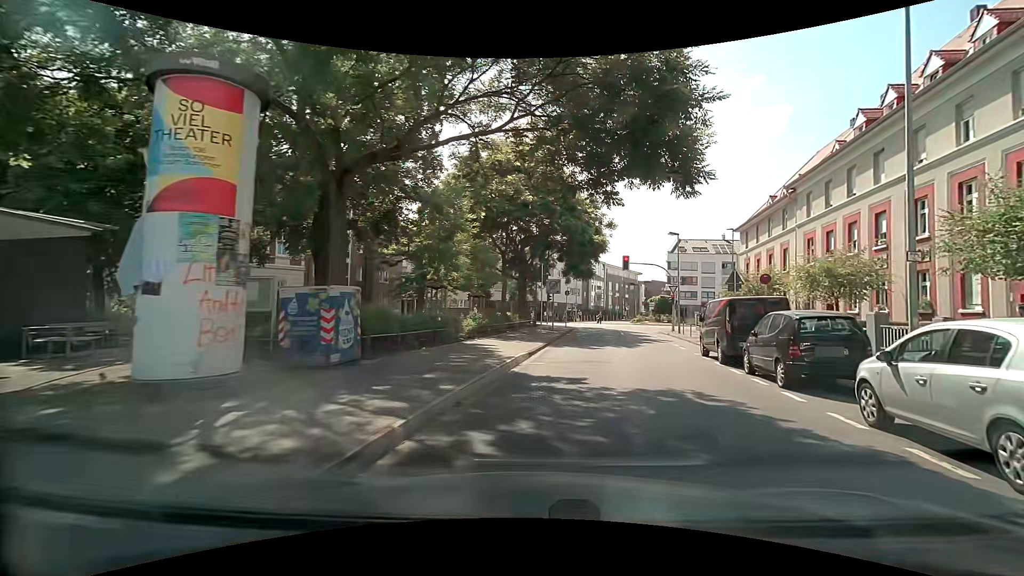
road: residential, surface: asphalt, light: Day
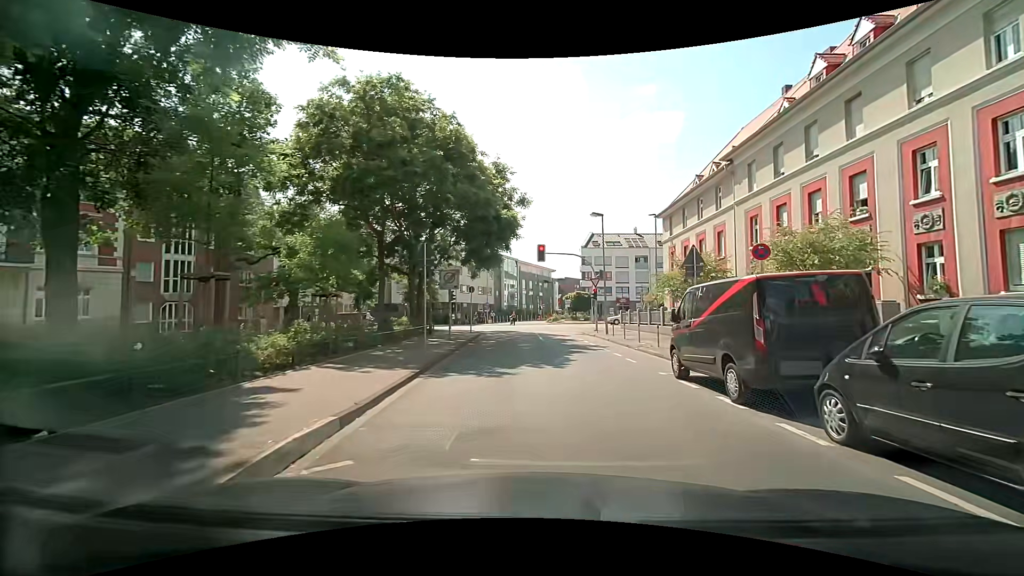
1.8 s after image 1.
(+0.8, +7.9) m; +10°
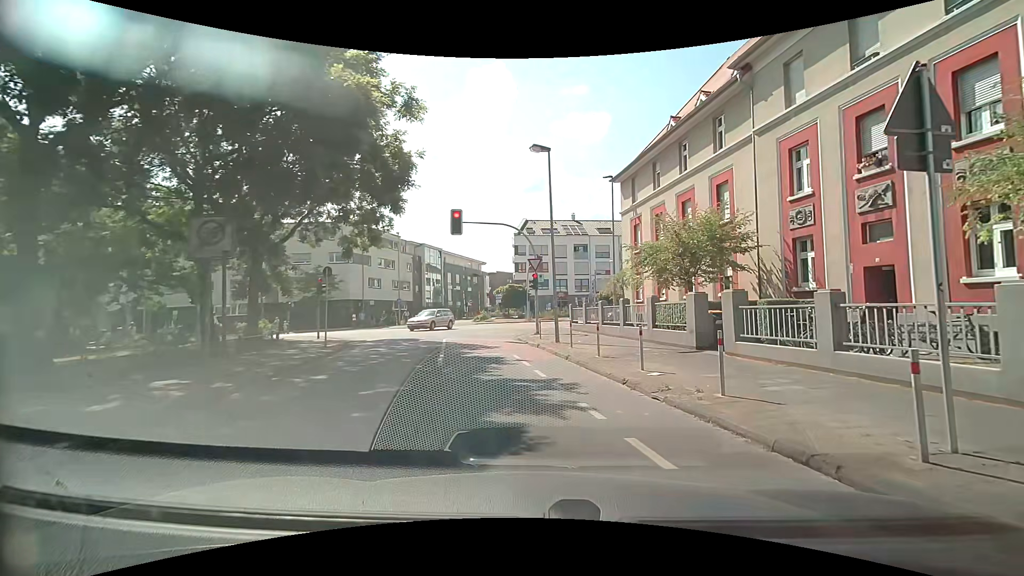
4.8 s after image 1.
(+0.7, +12.5) m; +9°
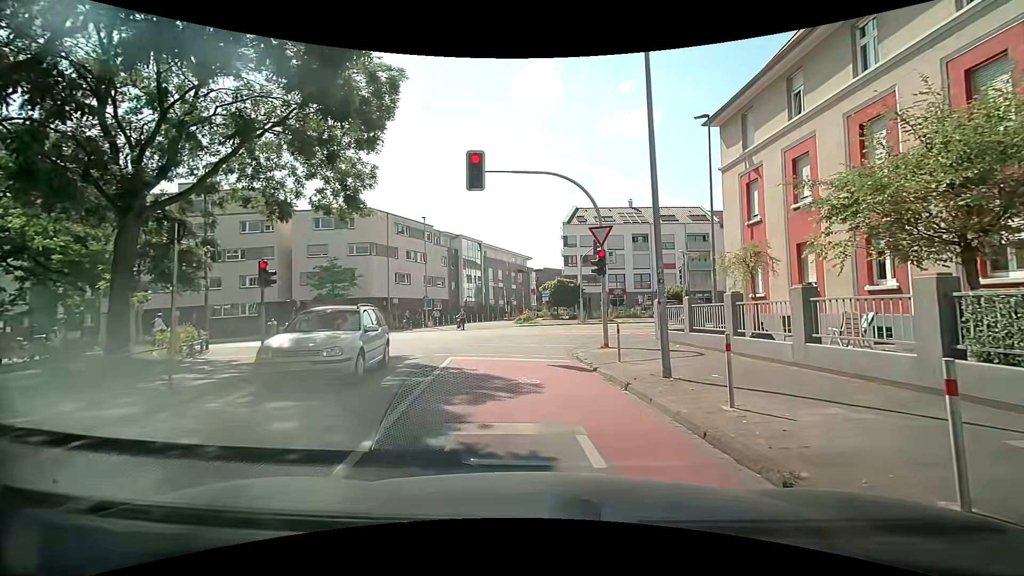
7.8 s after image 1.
(-0.8, +9.7) m; -5°
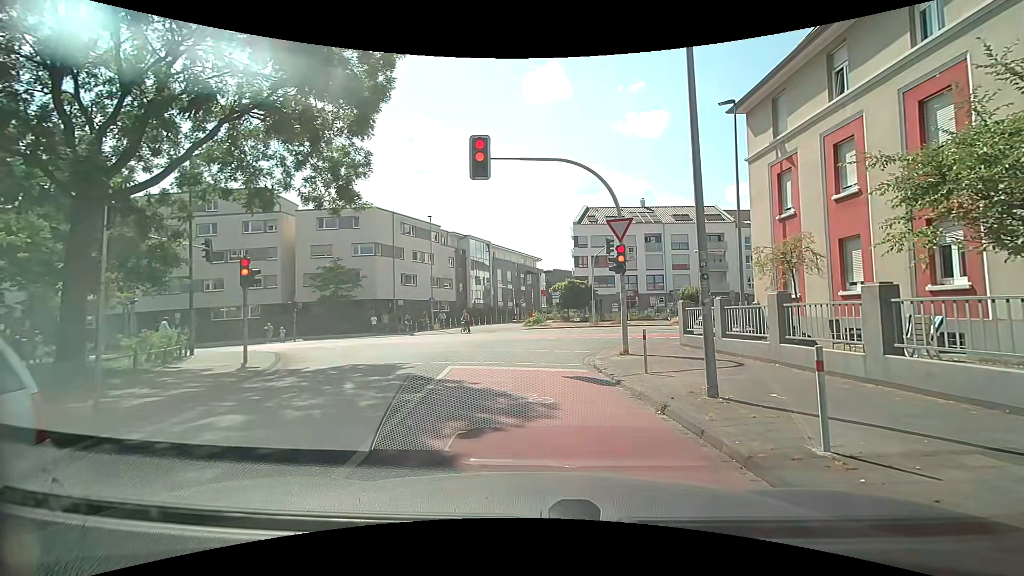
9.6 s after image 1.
(-0.1, +1.6) m; -2°
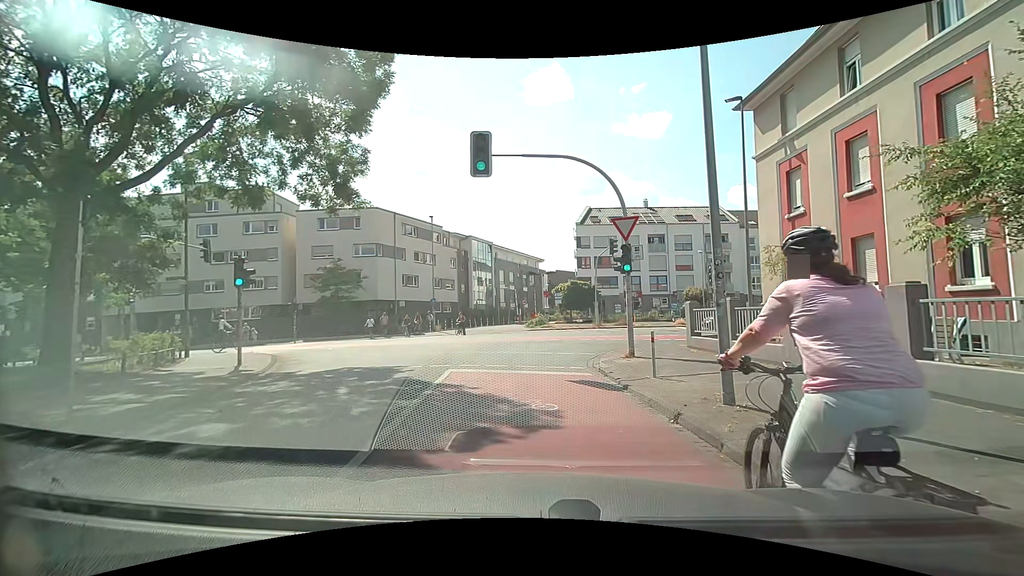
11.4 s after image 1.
(0.0, +0.5) m; 0°
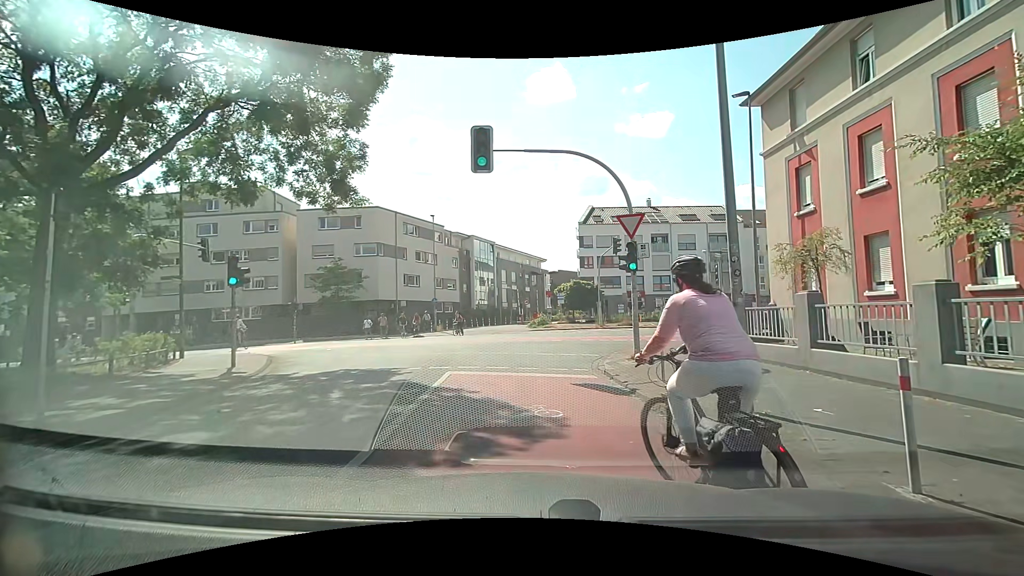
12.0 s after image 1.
(0.0, +0.5) m; 0°
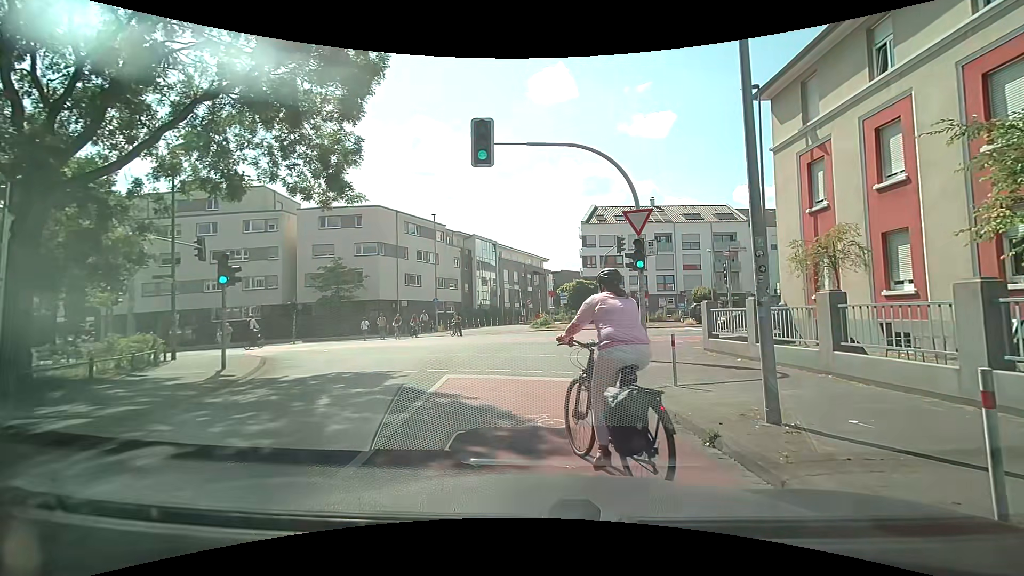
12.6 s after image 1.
(0.0, +0.6) m; 0°
